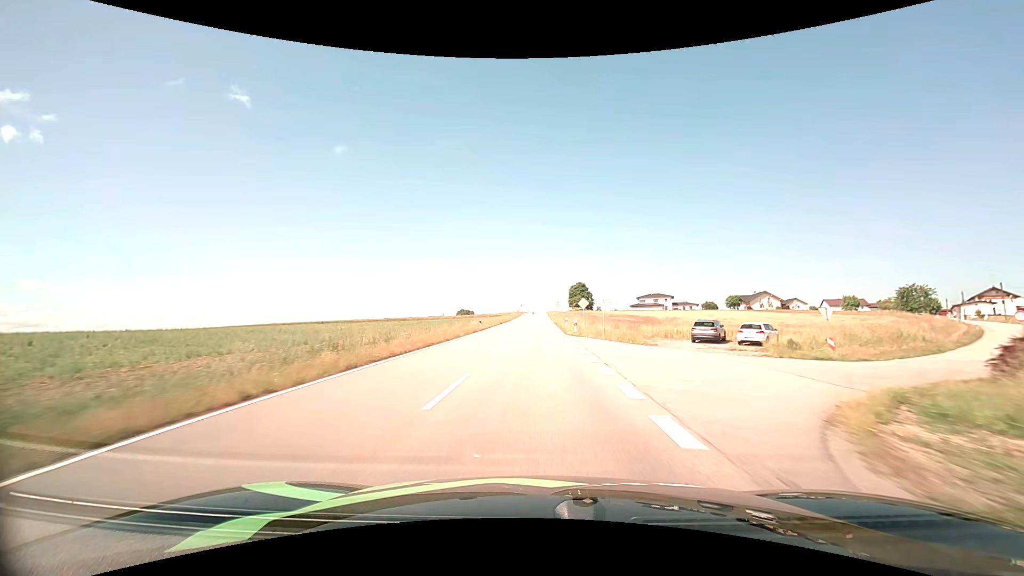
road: tertiary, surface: asphalt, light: Day
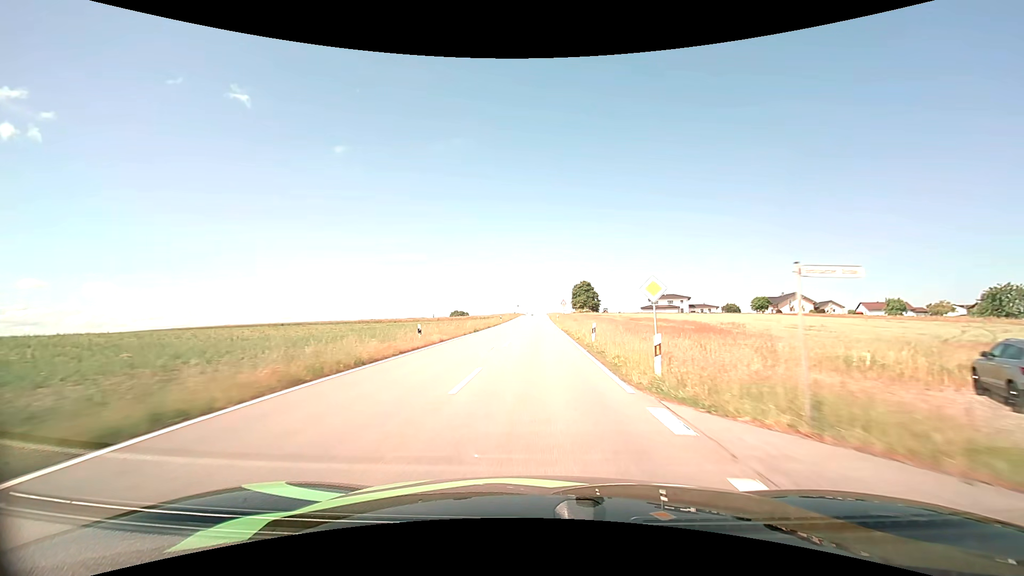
(0.0, +23.3) m; 0°
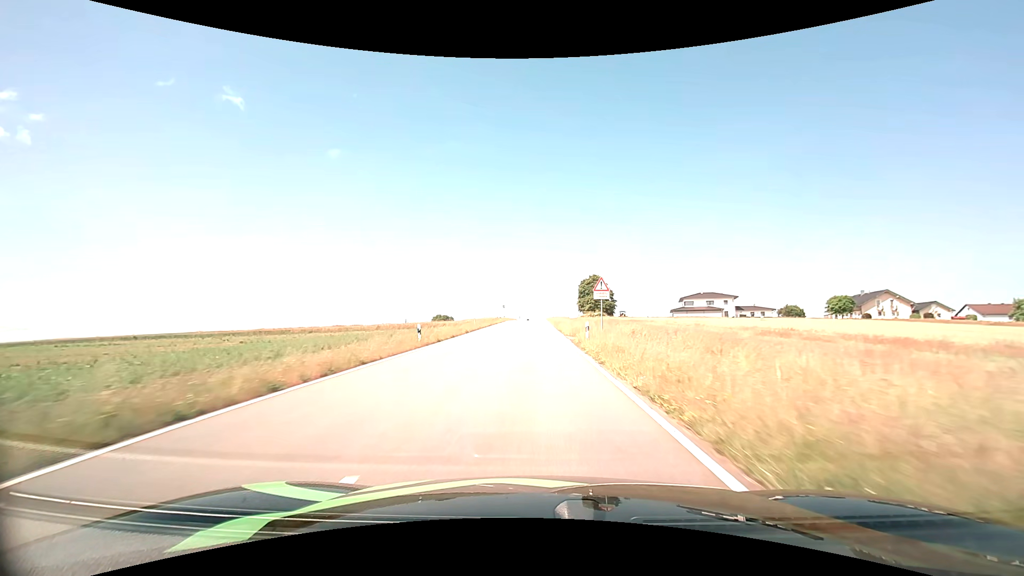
(+0.1, +45.7) m; 0°
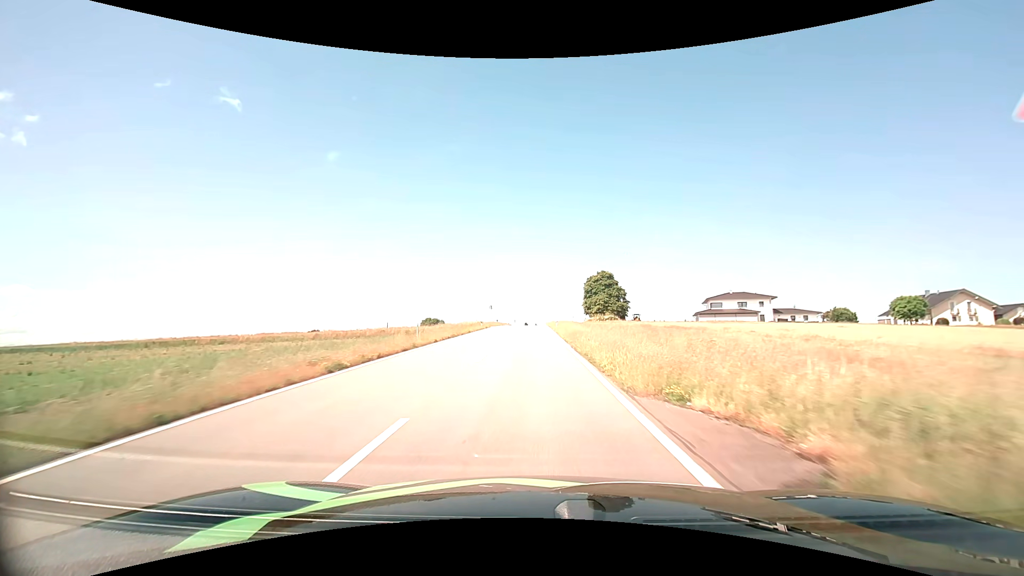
(0.0, +22.6) m; 0°
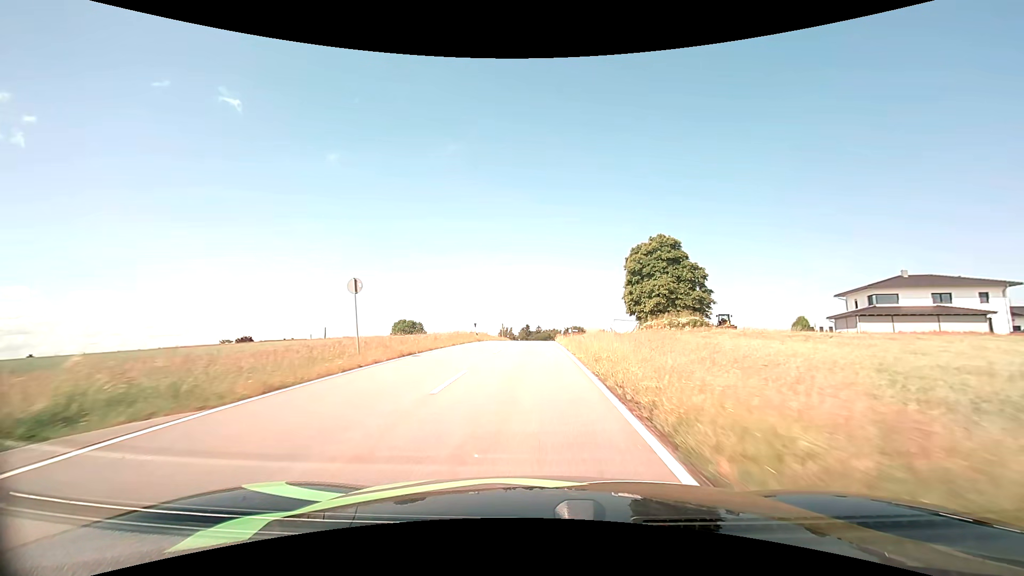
(0.0, +54.9) m; 0°
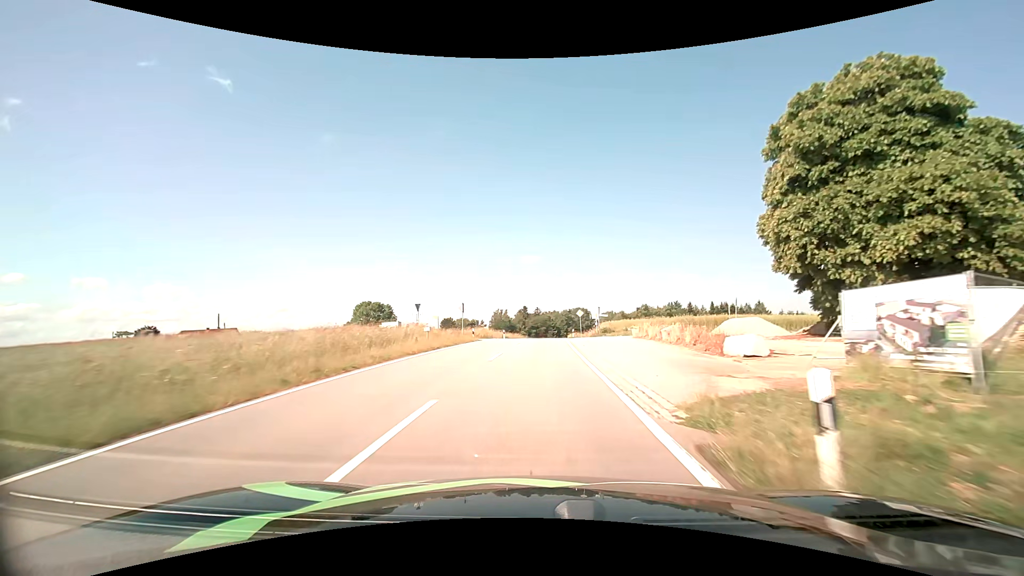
(-0.1, +41.9) m; 0°
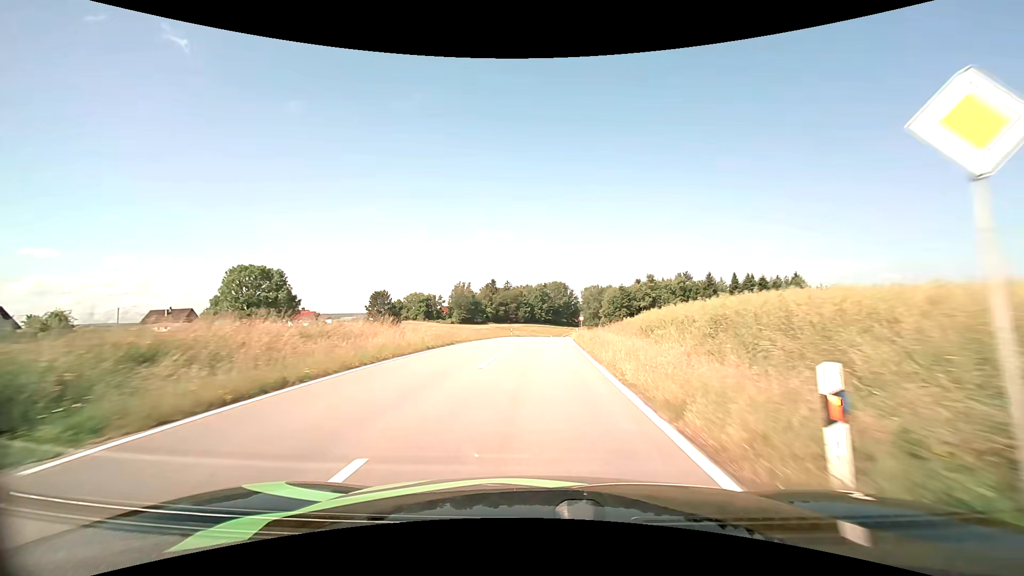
(+1.2, +52.9) m; +3°
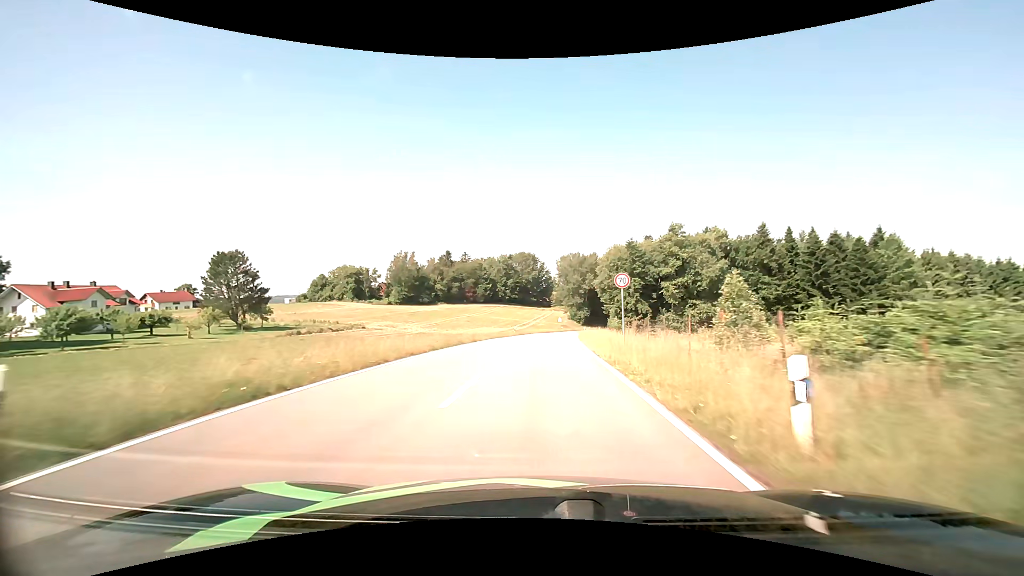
(+1.7, +54.9) m; +4°
(0, +10) (0, +20) (+1, +30) (+1, +40) (+2, +50) (+3, +60) (+4, +70) (+6, +80) (+7, +90) (+9, +99) m
